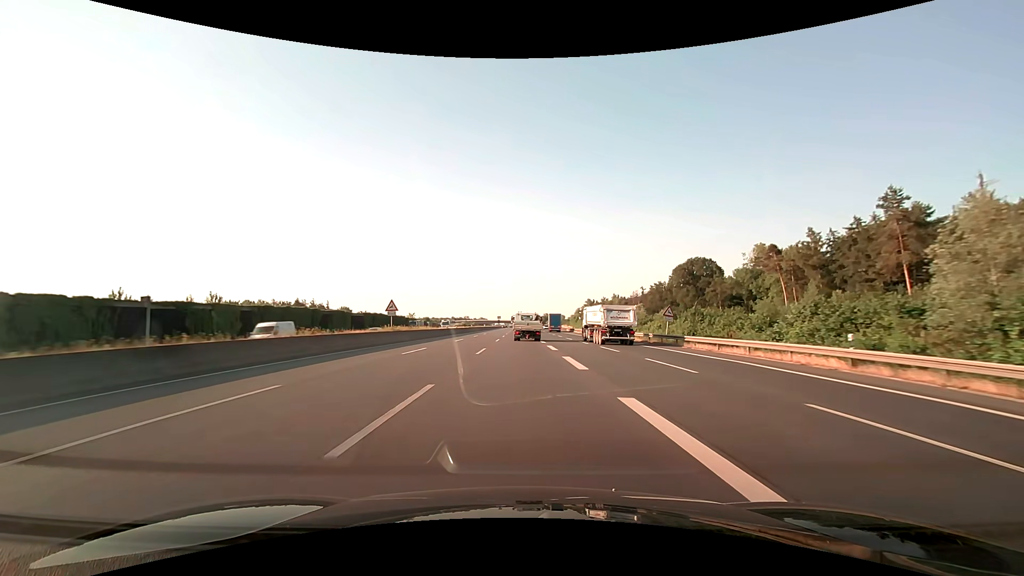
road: motorway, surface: asphalt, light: Day
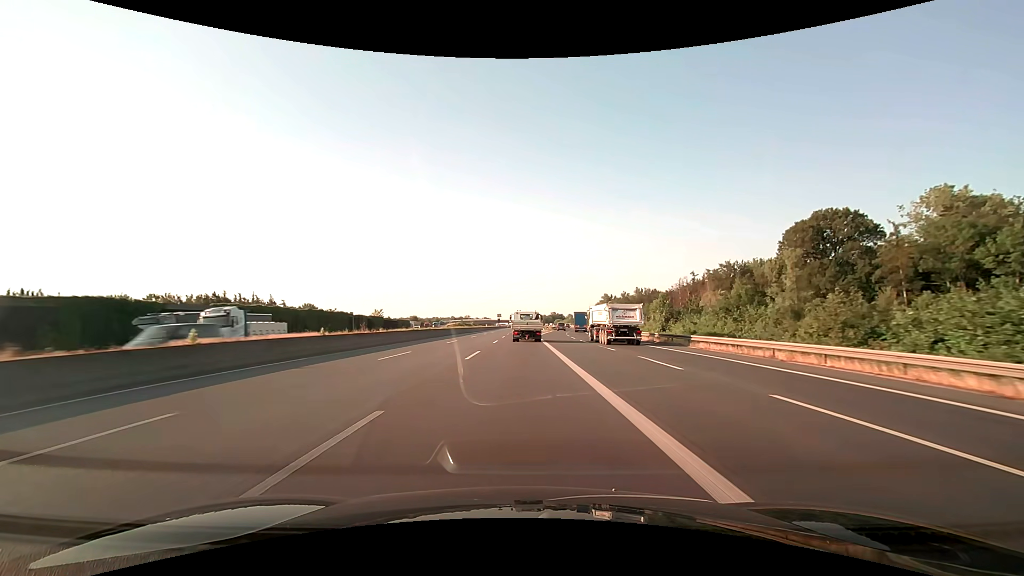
(-0.3, +58.7) m; -1°
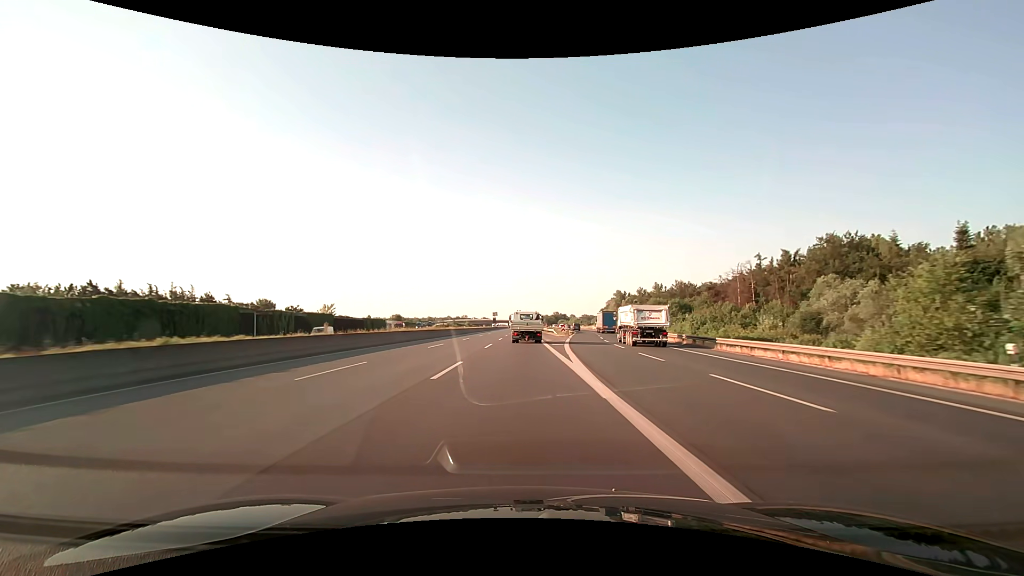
(0.0, +43.2) m; 0°
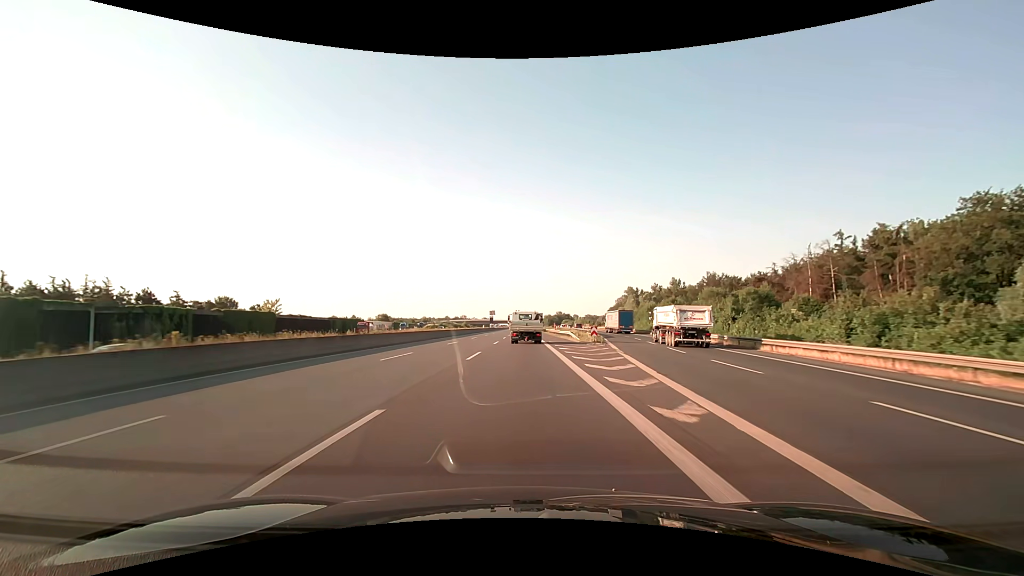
(0.0, +28.5) m; 0°
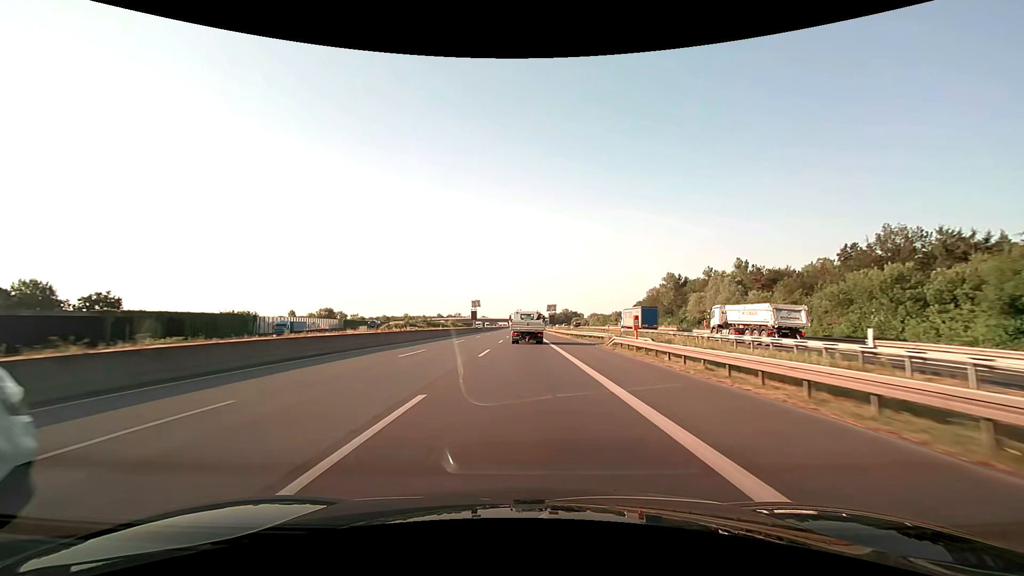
(-0.4, +70.6) m; 0°
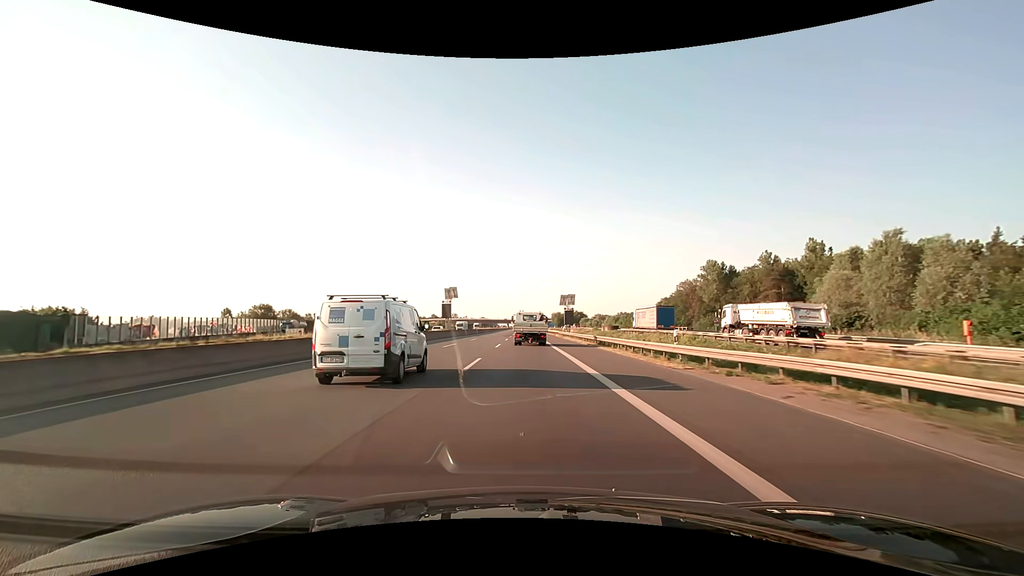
(0.0, +42.2) m; 0°
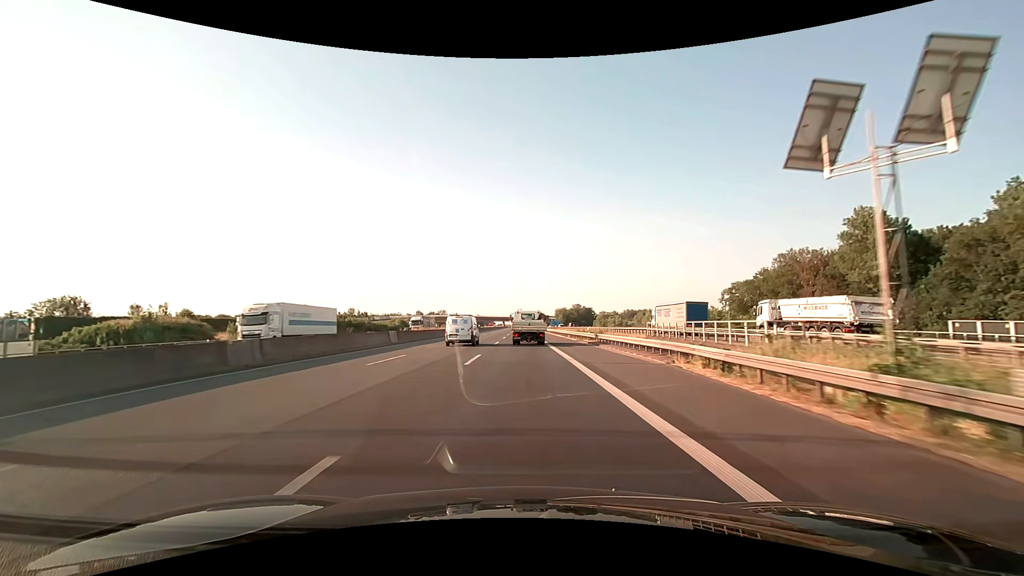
(0.0, +70.3) m; 0°
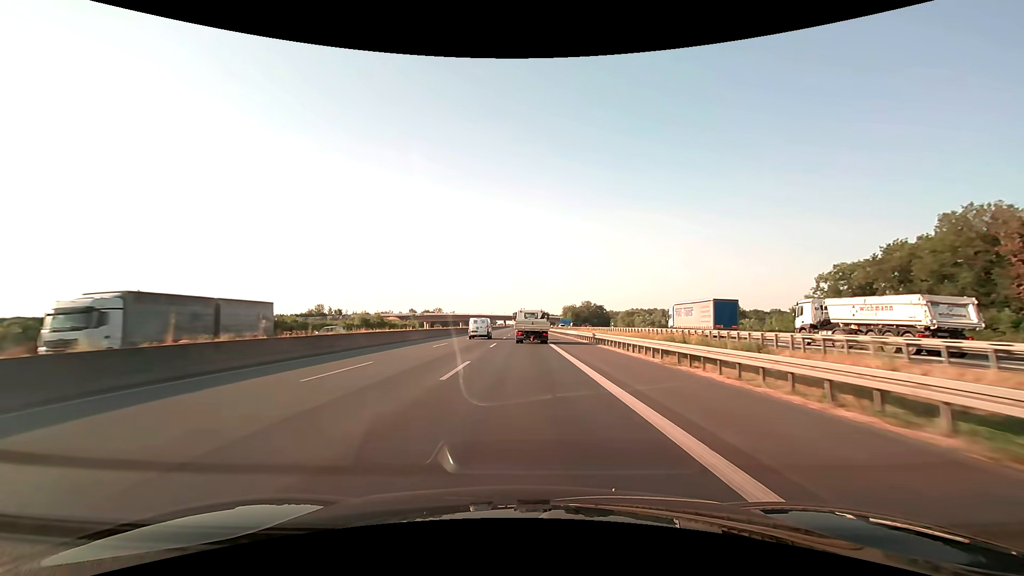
(-0.1, +42.3) m; 0°
(0, +10) (0, +20) (0, +30) (0, +40) (0, +50) (0, +60) (0, +70) (0, +80) (0, +90) (0, +100) m
